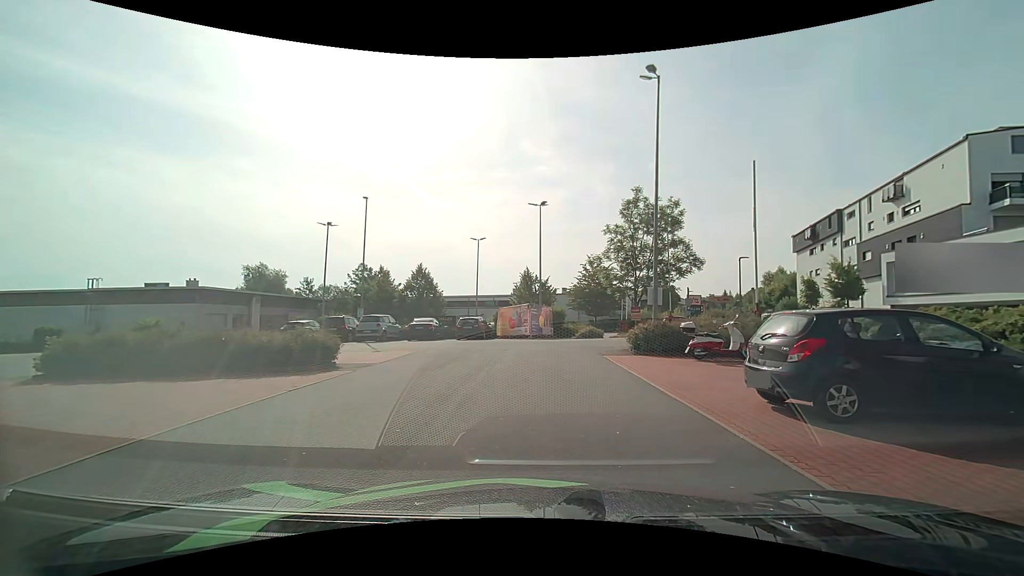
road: service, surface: asphalt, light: Day
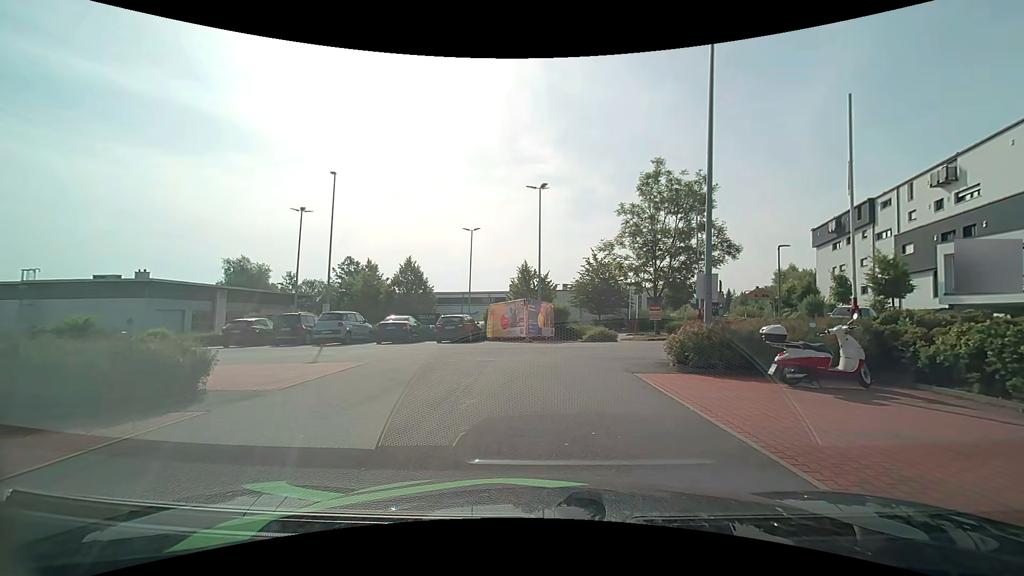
(0.0, +5.5) m; 0°
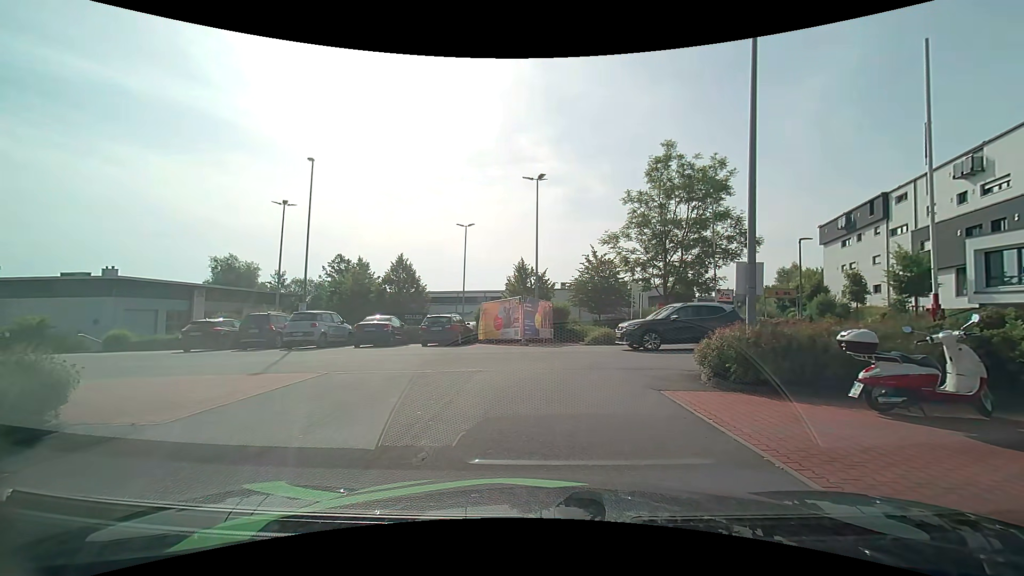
(0.0, +2.6) m; 0°
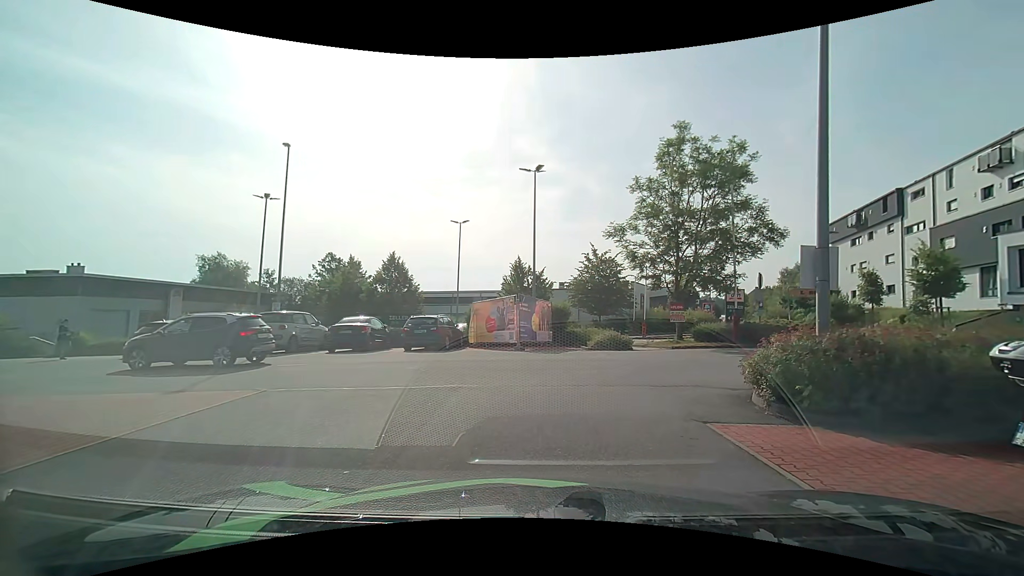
(0.0, +2.5) m; 0°
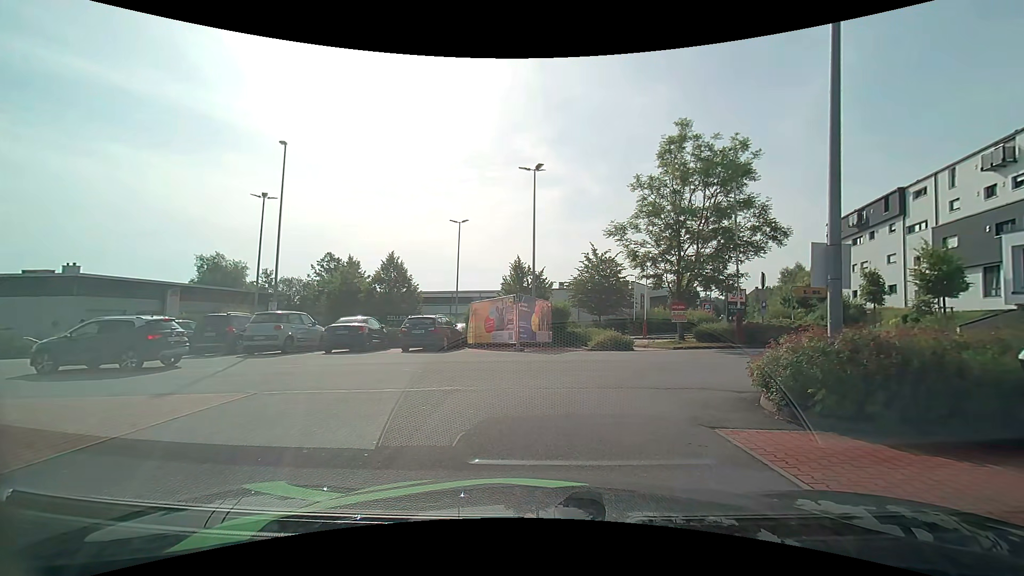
(0.0, +0.3) m; 0°
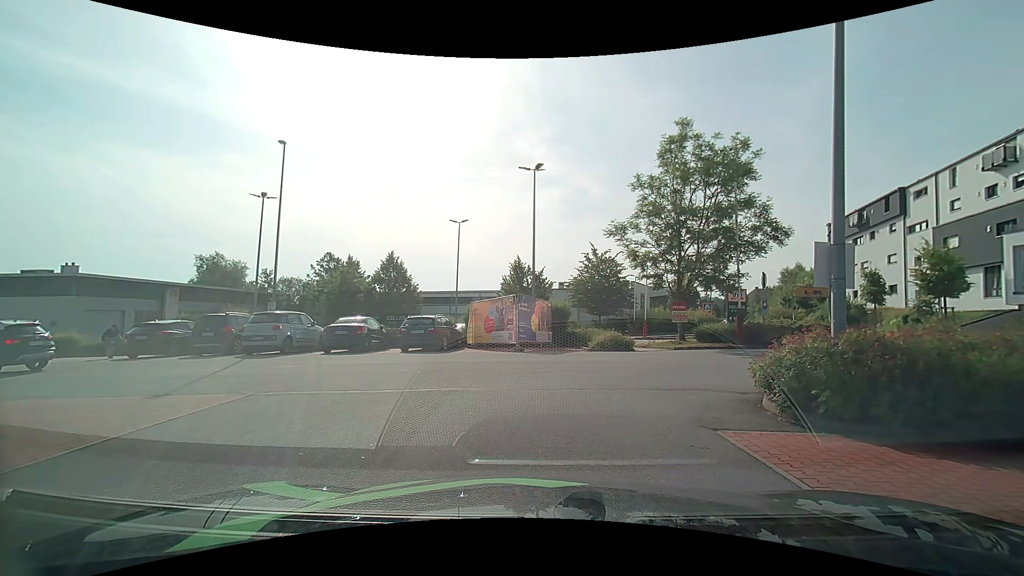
(0.0, +0.1) m; 0°
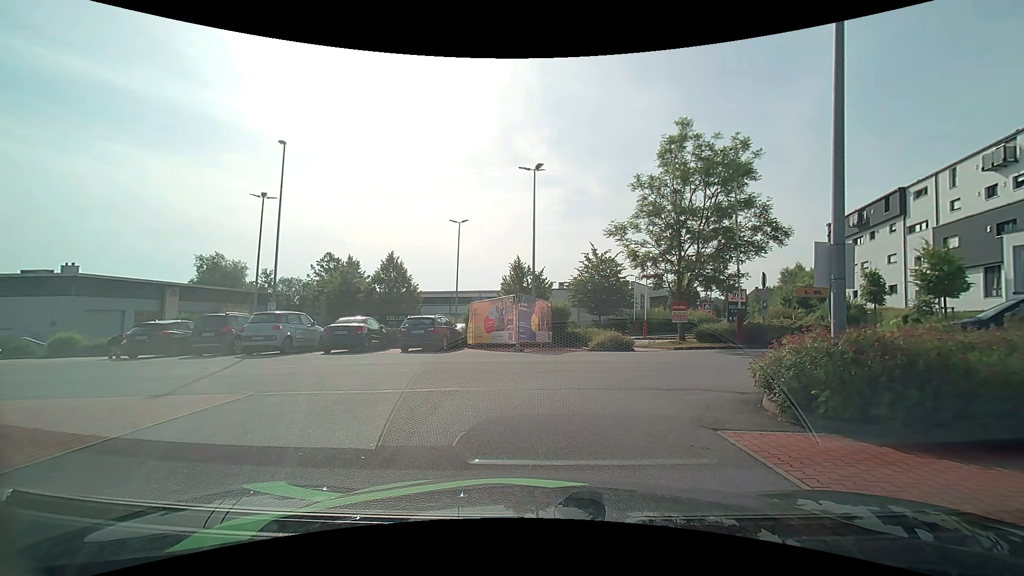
(0.0, 0.0) m; 0°
